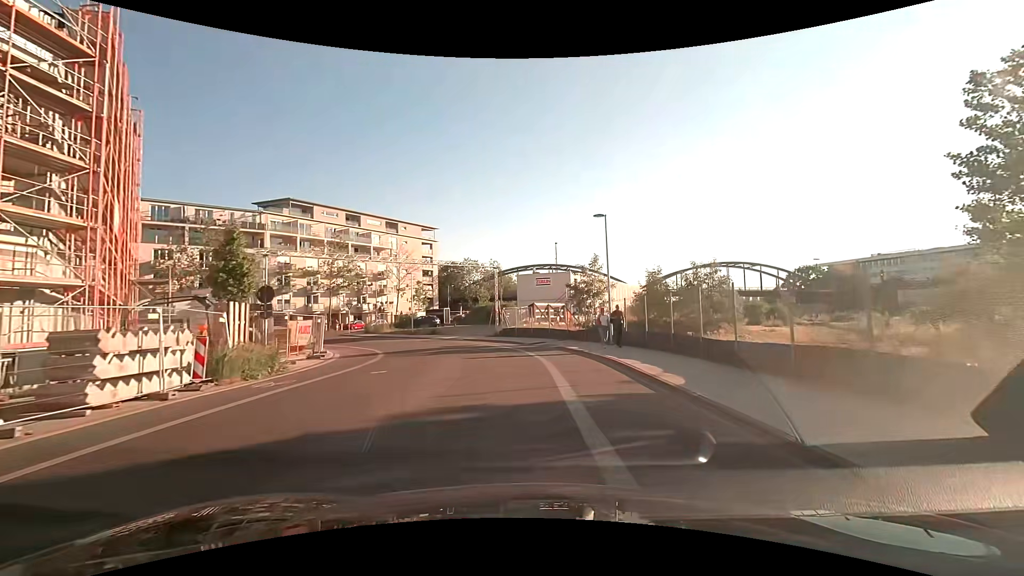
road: residential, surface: asphalt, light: Day
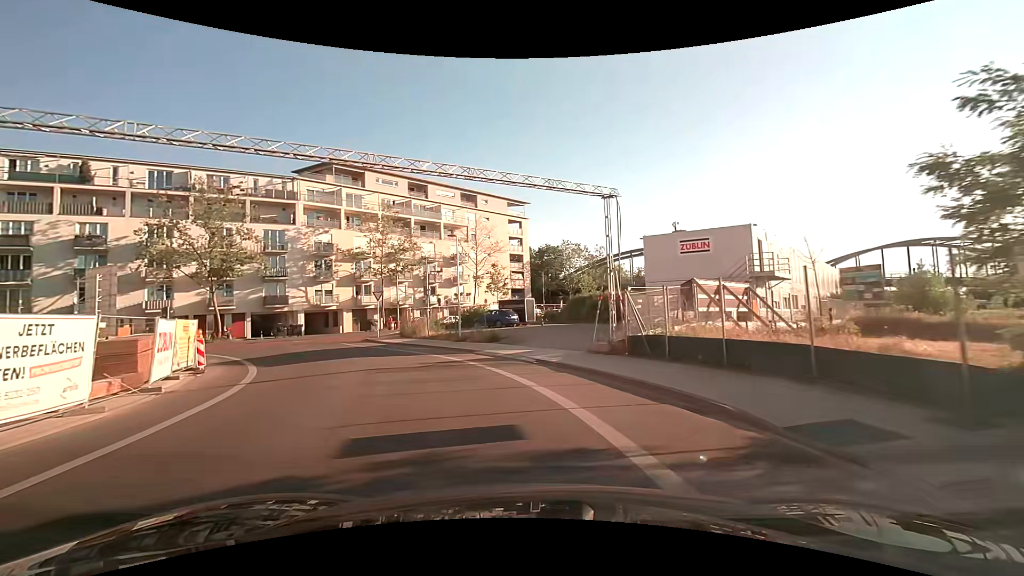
(-1.3, +22.5) m; -12°
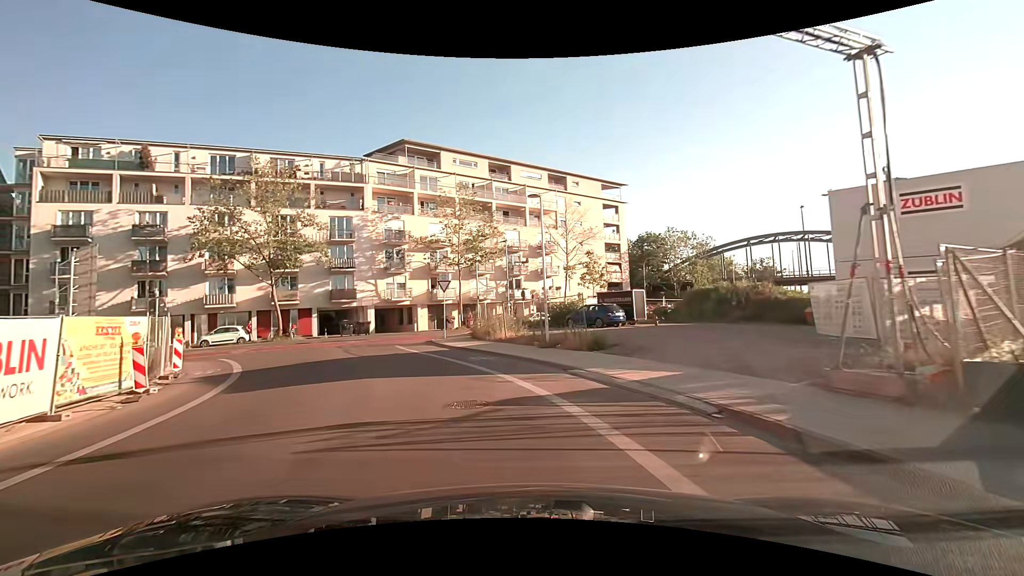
(-0.8, +8.8) m; -10°
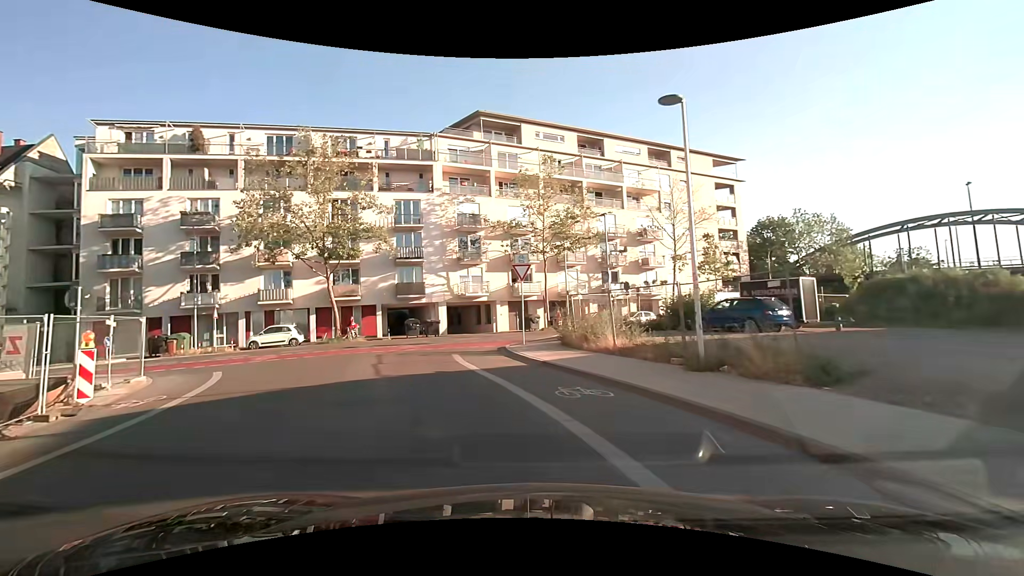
(-0.8, +8.3) m; -11°
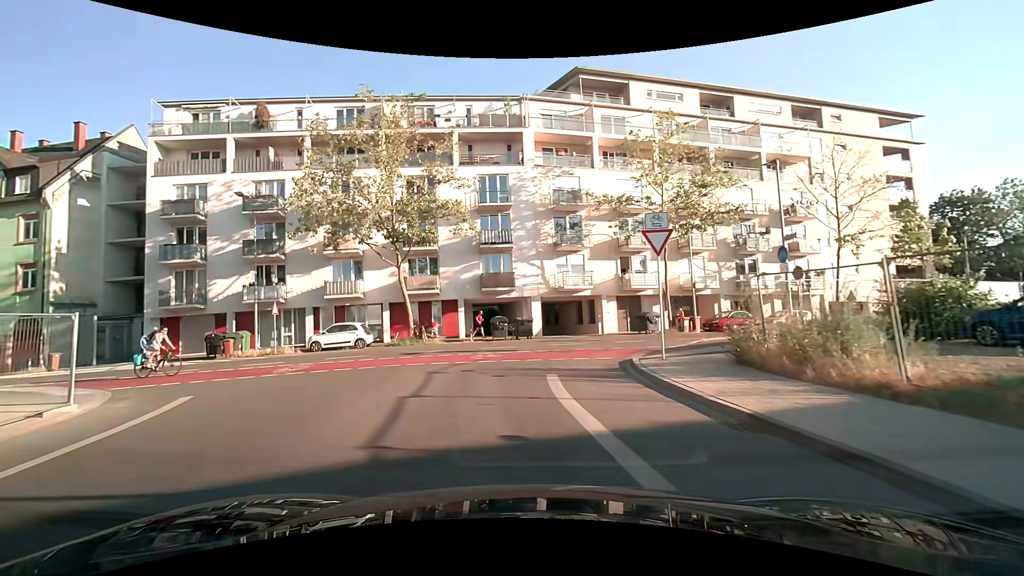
(-0.7, +7.5) m; -11°
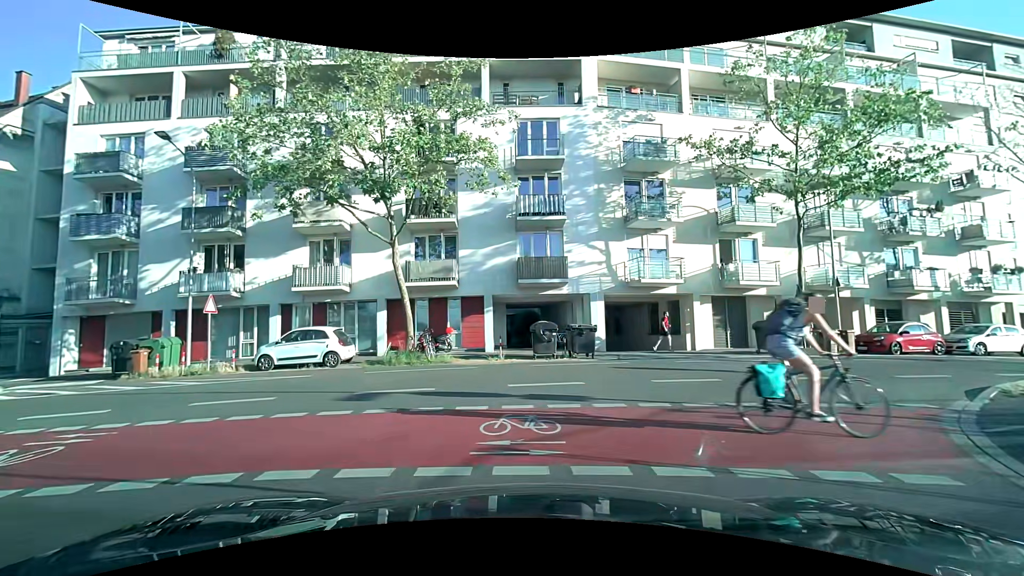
(-0.6, +10.1) m; -5°
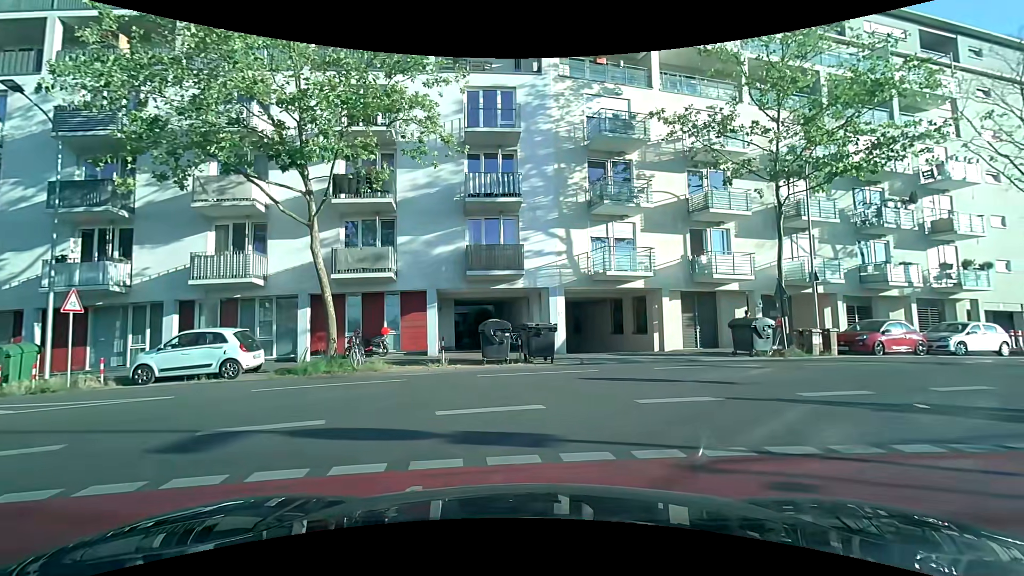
(+0.1, +2.9) m; +5°
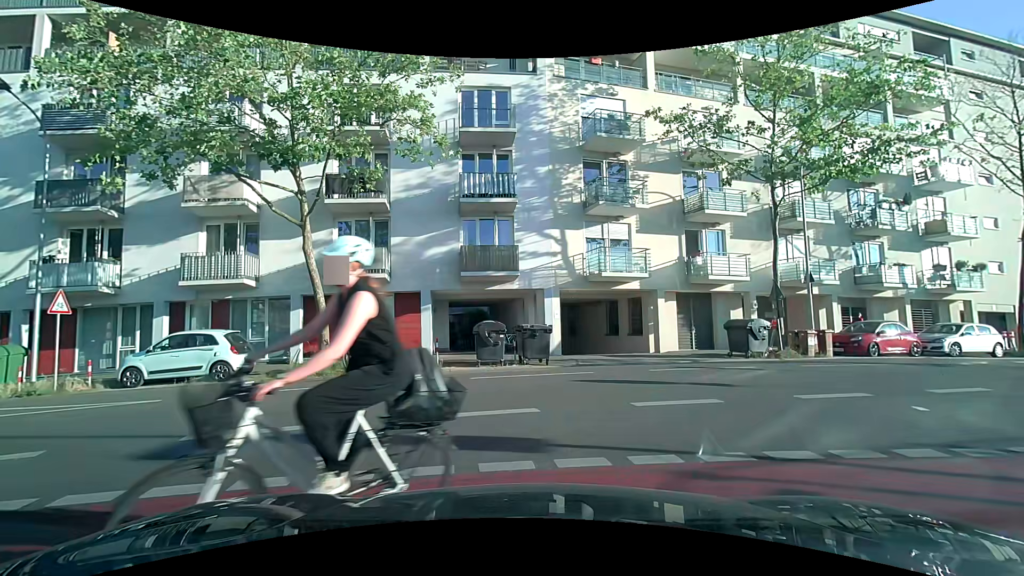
(0.0, +0.2) m; 0°
(+4, +9) (+12, +15) (+21, +18) (+31, +22) (+40, +26) (+49, +31) (+57, +36) (+64, +43) (+72, +50) (+79, +57) m
